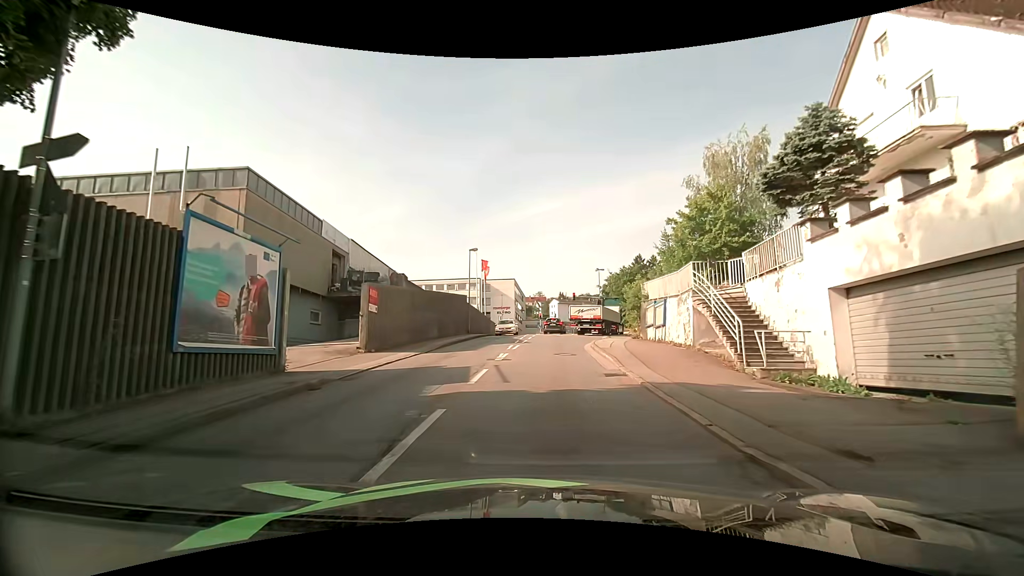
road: tertiary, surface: asphalt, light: Day
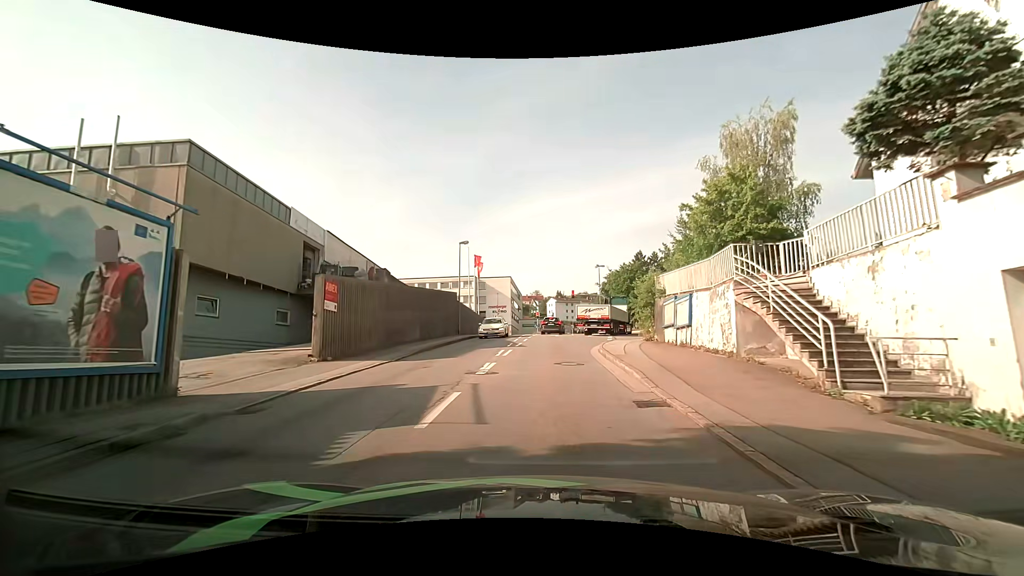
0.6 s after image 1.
(0.0, +4.1) m; 0°
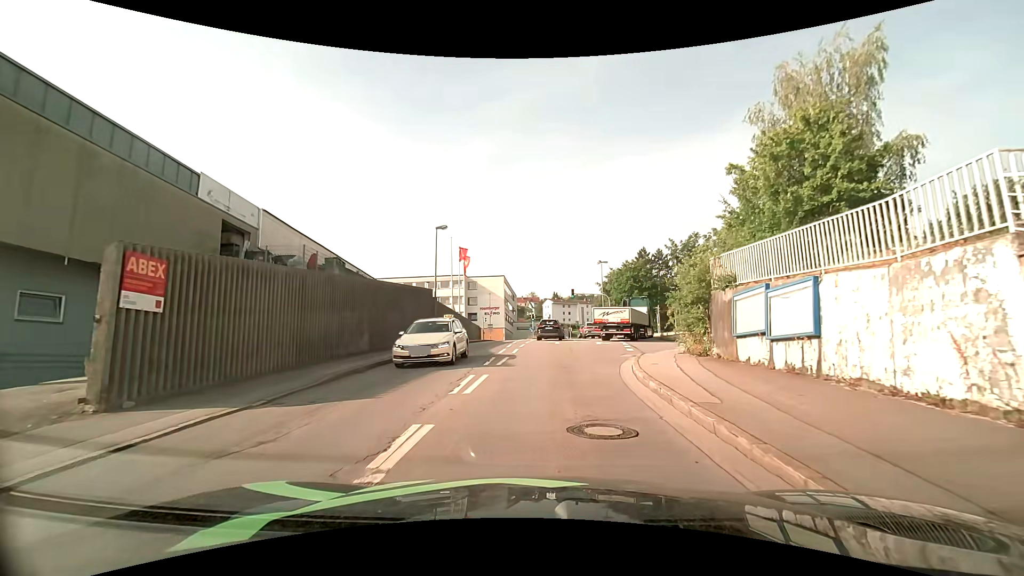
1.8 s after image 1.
(0.0, +8.1) m; 0°
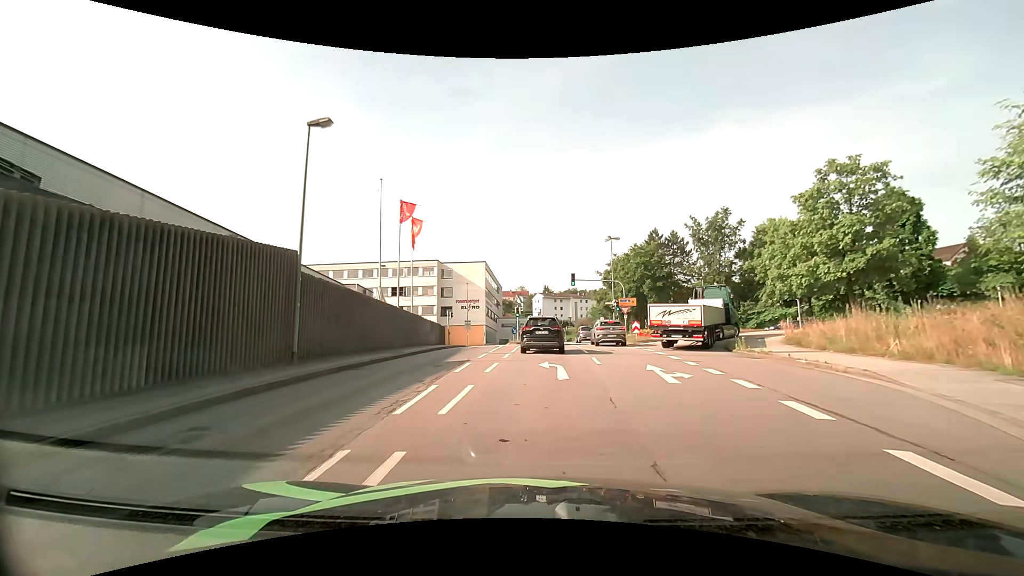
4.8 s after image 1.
(+0.3, +17.7) m; +1°
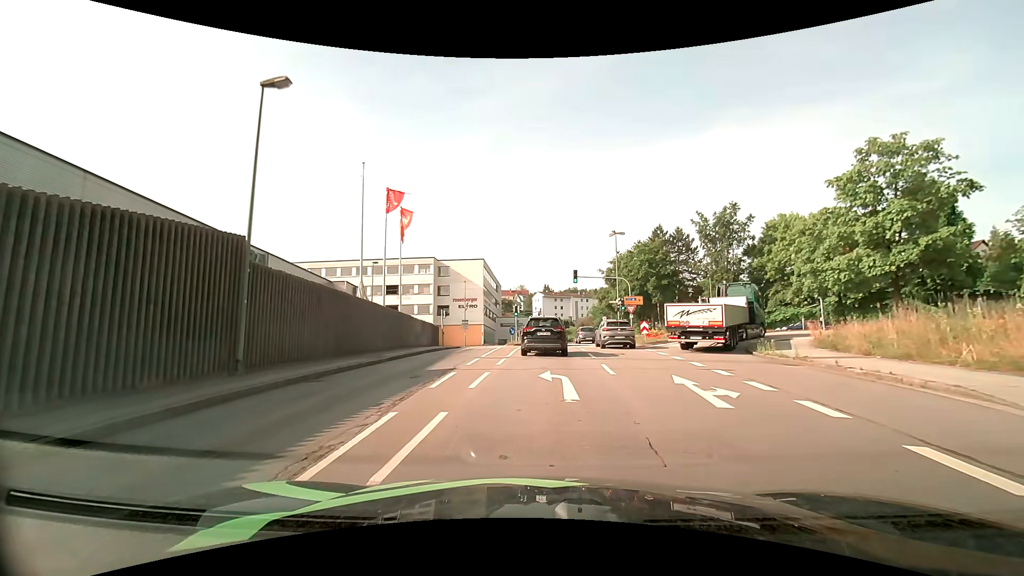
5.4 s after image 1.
(0.0, +2.8) m; 0°
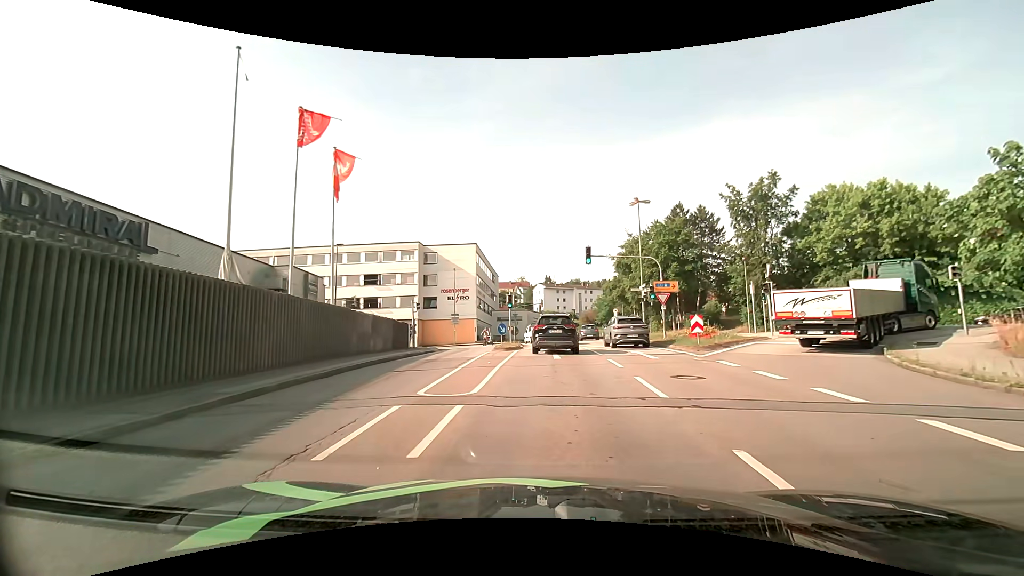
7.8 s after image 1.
(0.0, +10.4) m; 0°
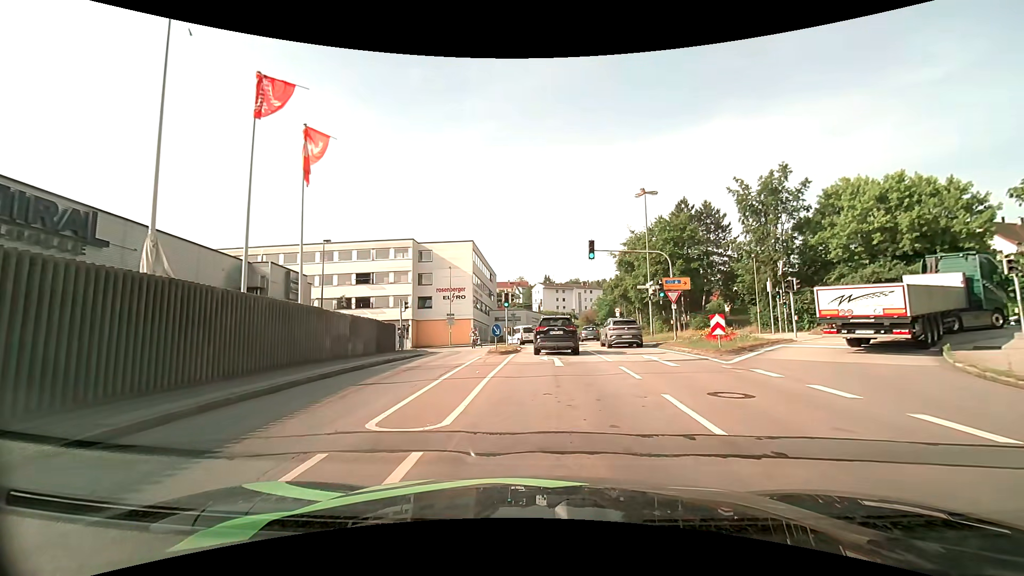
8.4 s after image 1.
(0.0, +2.7) m; +1°
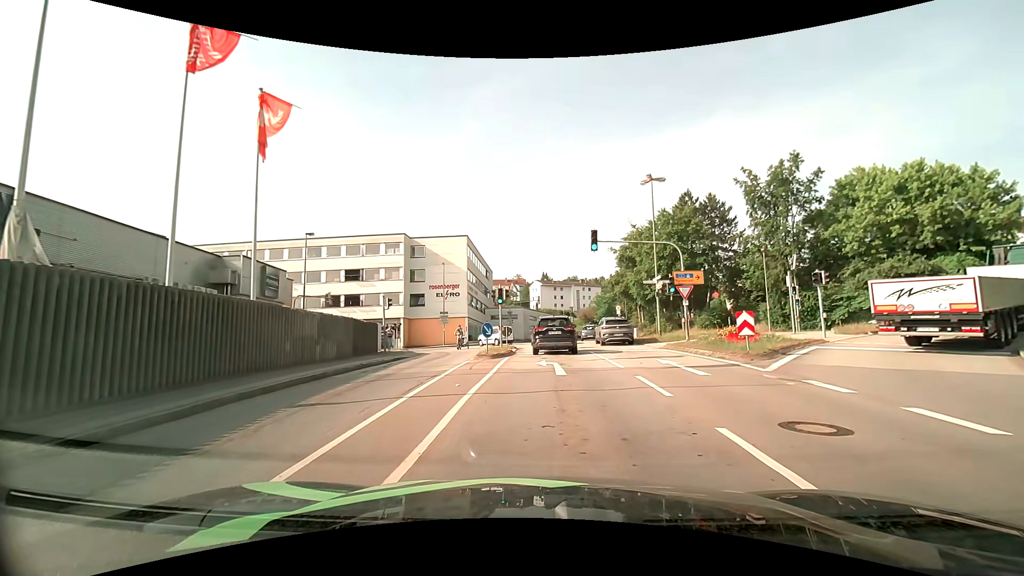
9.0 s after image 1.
(0.0, +2.9) m; 0°
(0, +10) (0, +20) (0, +30) (-1, +40) (-4, +49) (-12, +55) (-22, +56) (-32, +56) (-42, +56) (-52, +56) m
